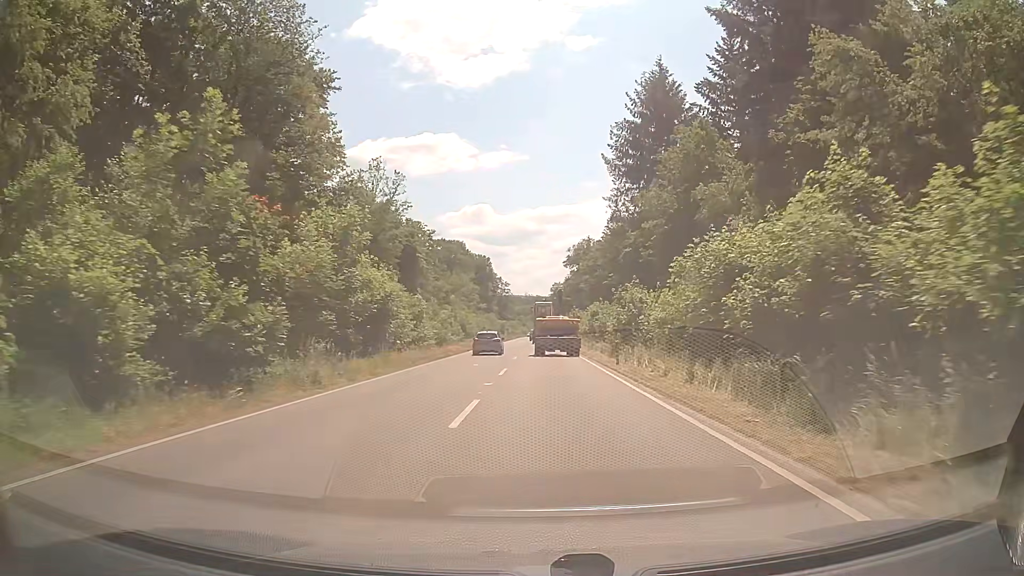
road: secondary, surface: asphalt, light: Day
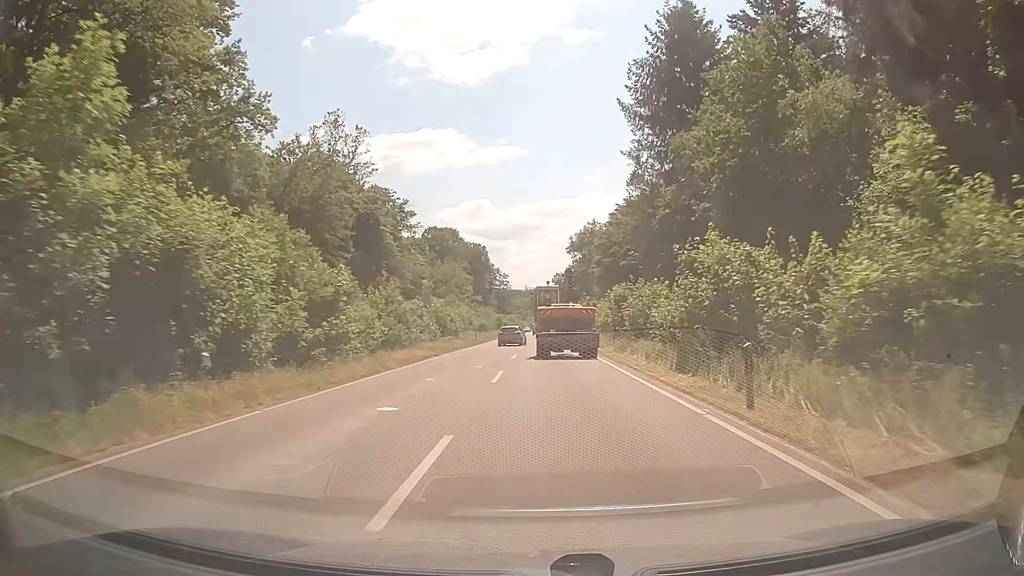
(-0.1, +17.0) m; 0°
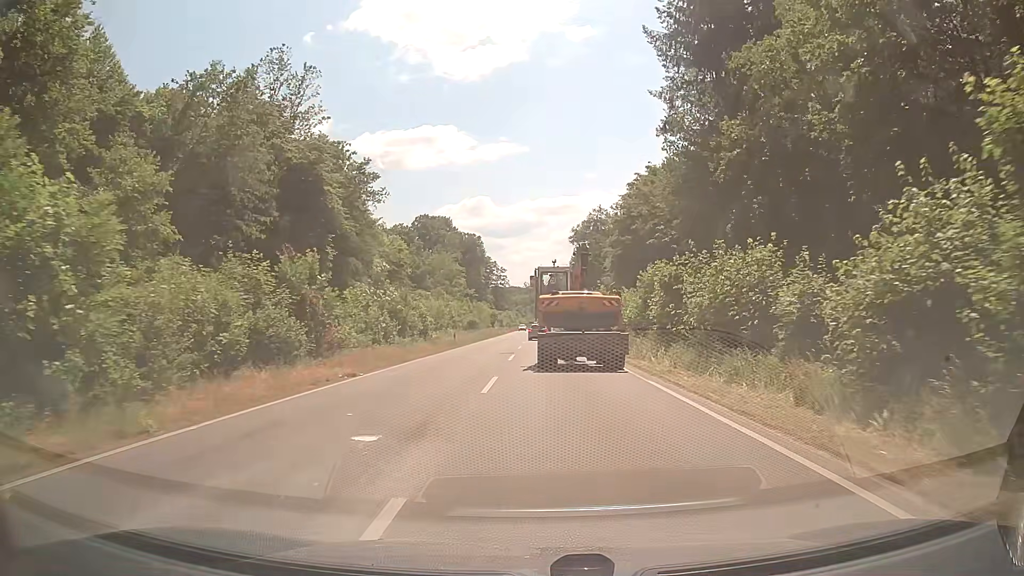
(-0.1, +15.0) m; 0°
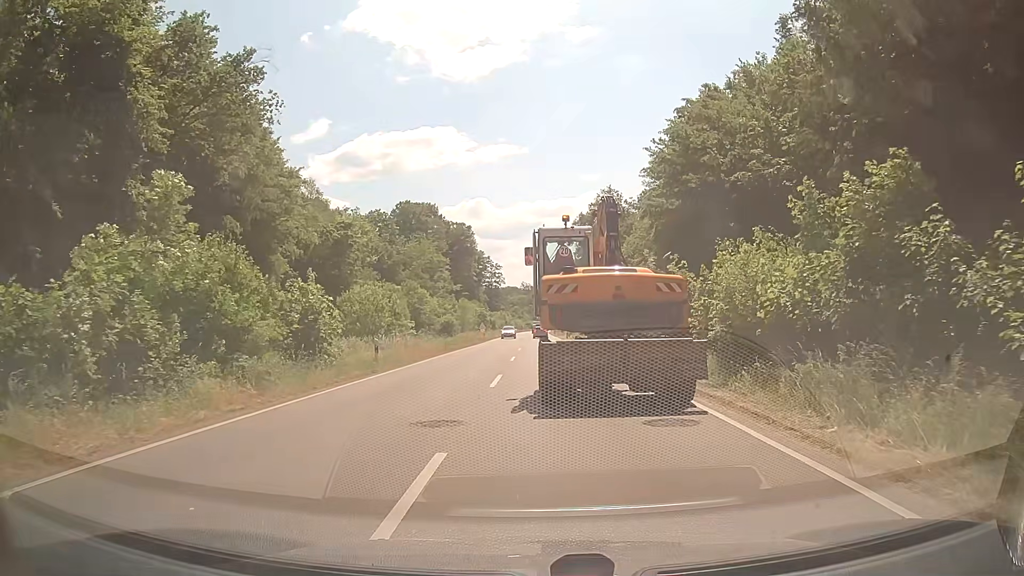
(-0.1, +21.5) m; 0°
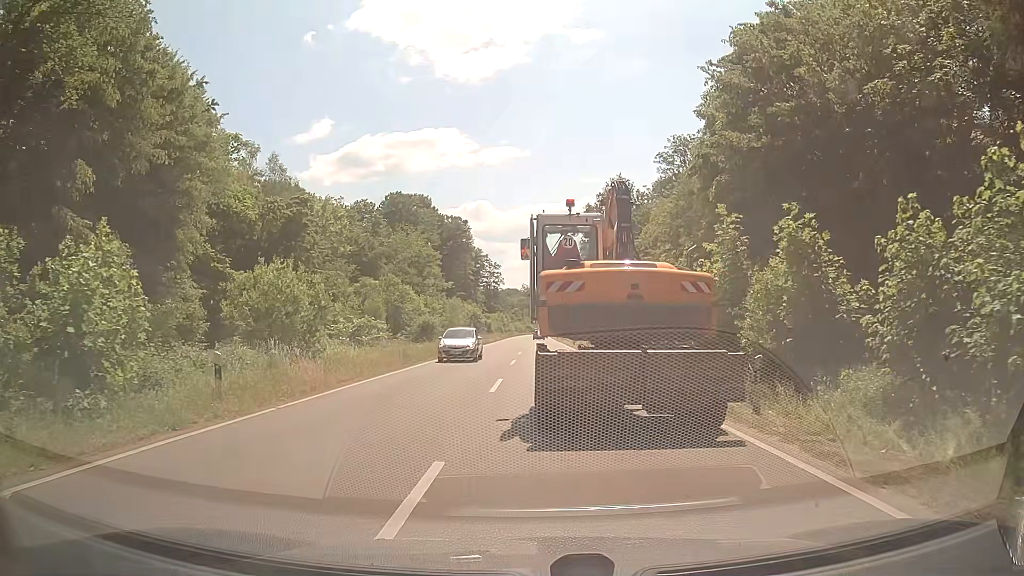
(0.0, +12.1) m; 0°
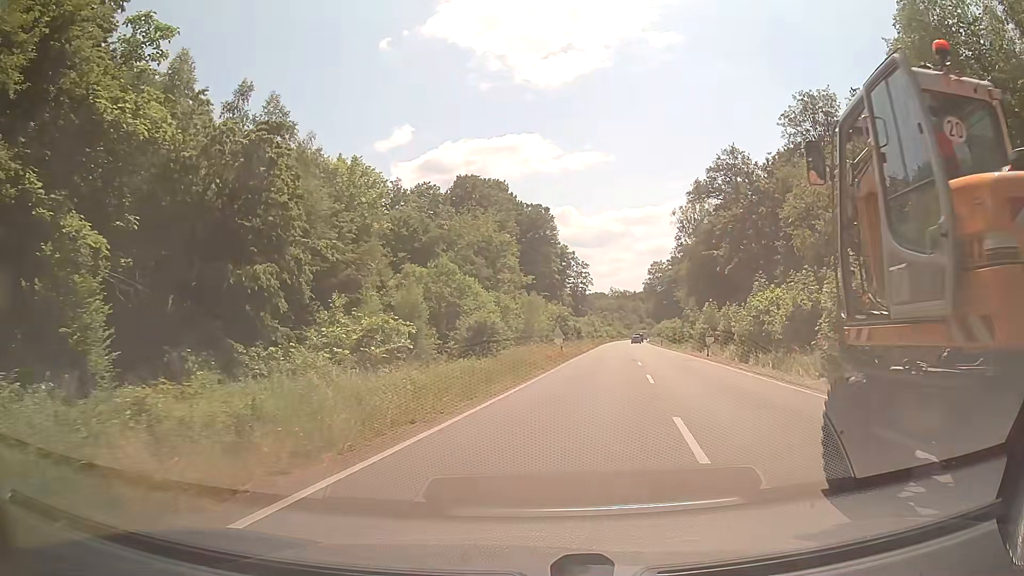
(-1.6, +20.4) m; -7°
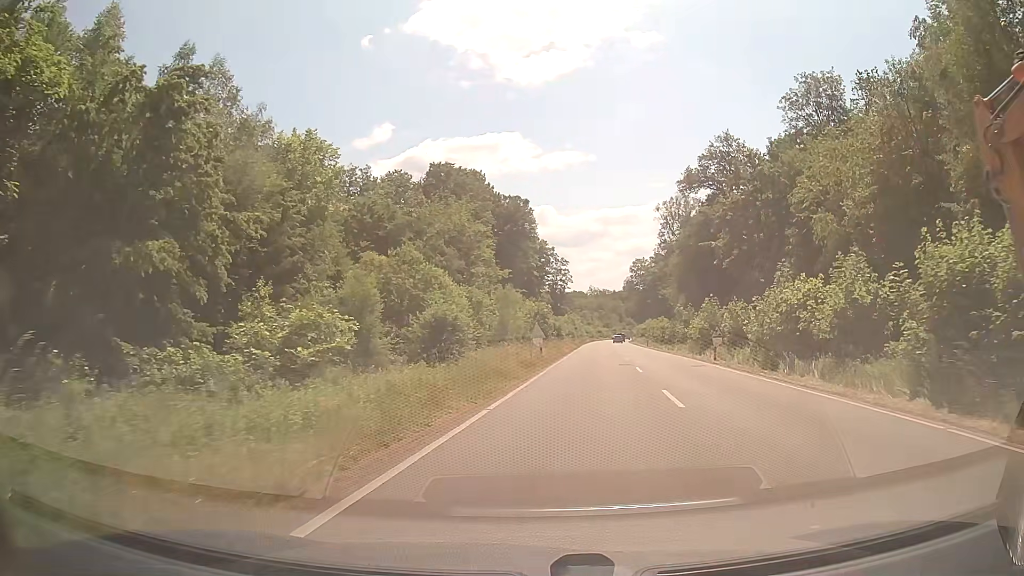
(+0.1, +6.7) m; +2°
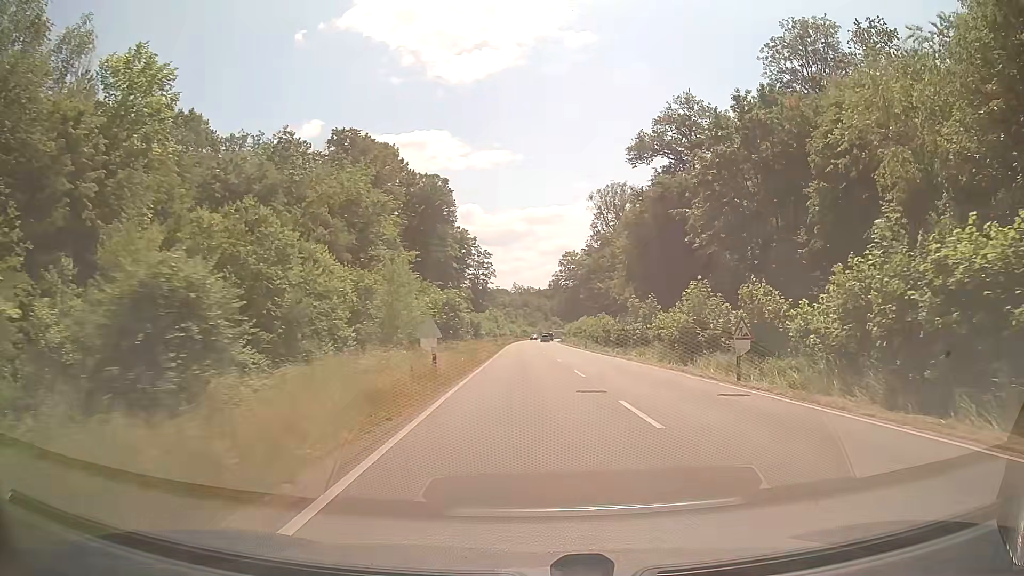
(+0.9, +15.3) m; +7°
(0, +10) (+1, +20) (+2, +30) (+2, +40) (+3, +50) (+3, +60) (+2, +70) (+2, +80) (+2, +90) (+2, +100) m
